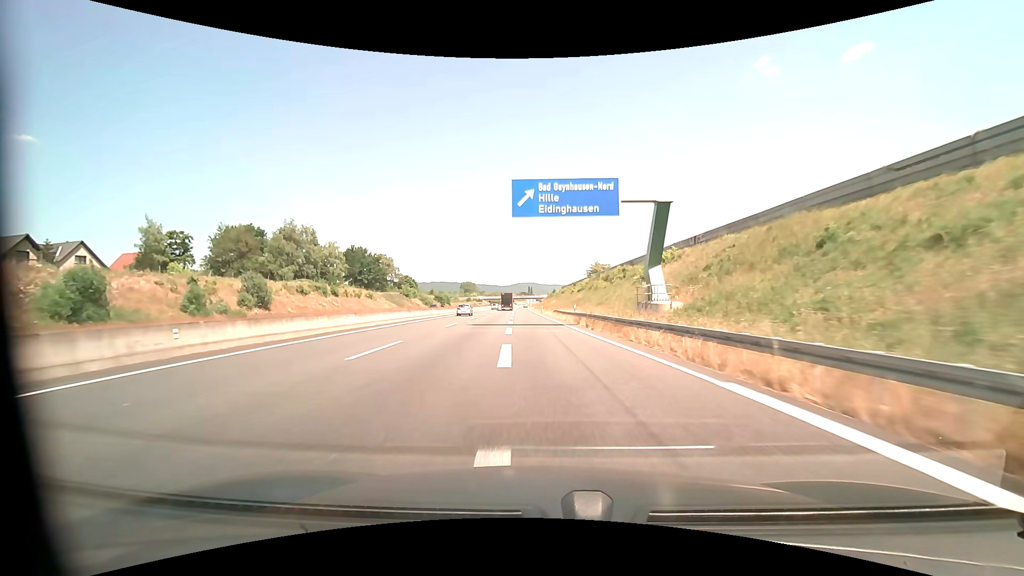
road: motorway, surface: asphalt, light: Day
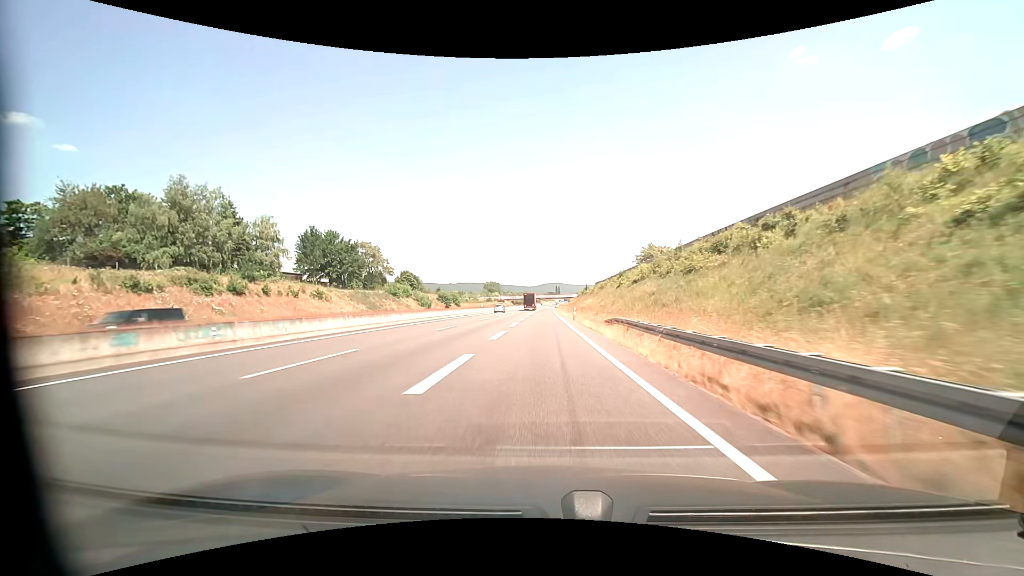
(-0.6, +39.2) m; -3°
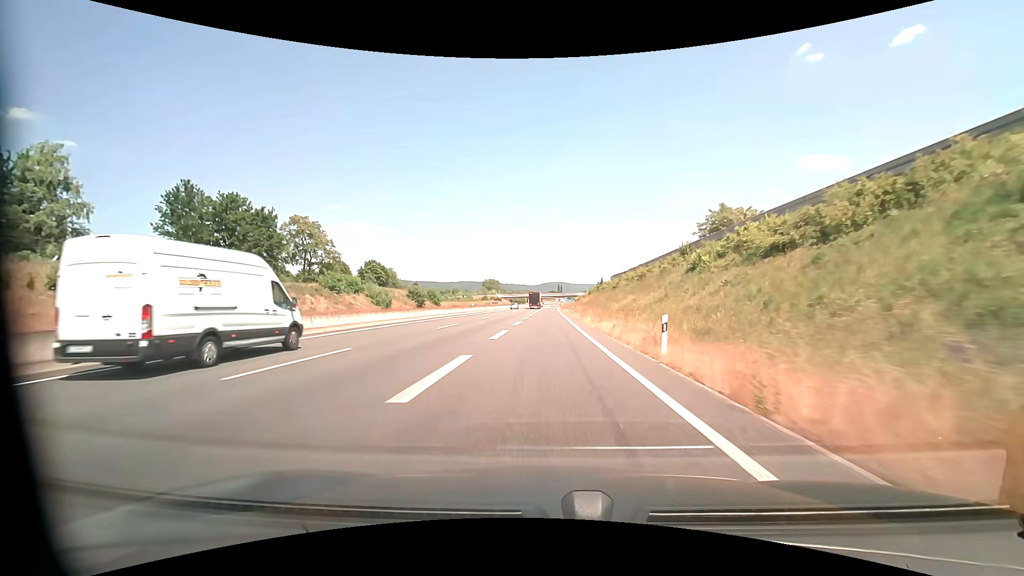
(-0.2, +36.9) m; 0°
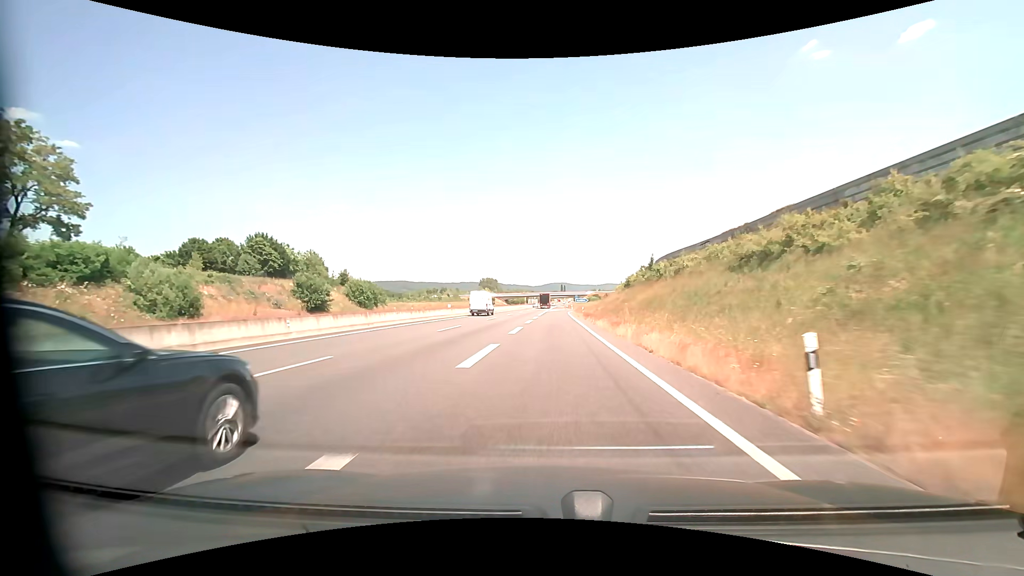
(+0.2, +56.5) m; 0°
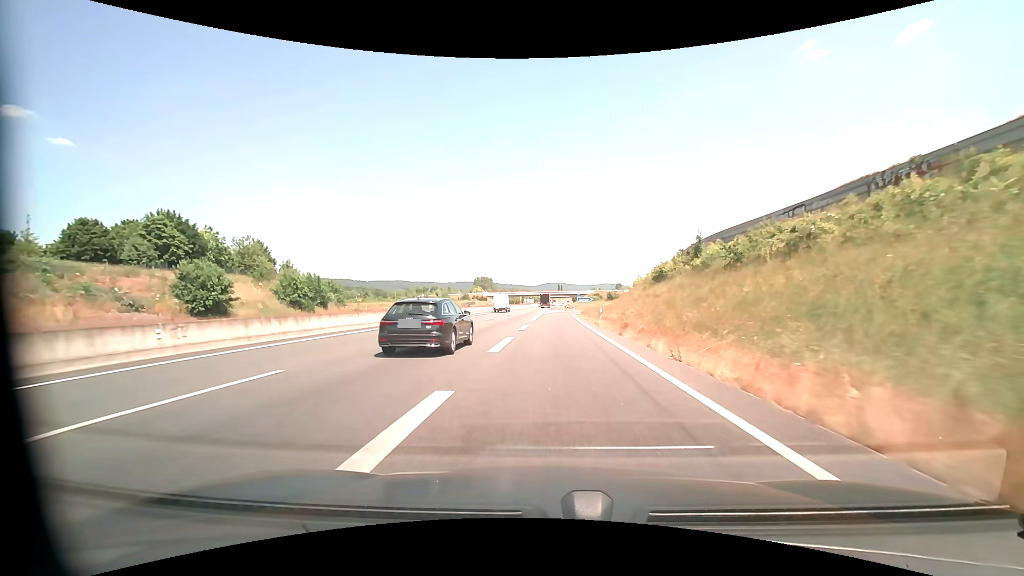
(0.0, +20.9) m; 0°
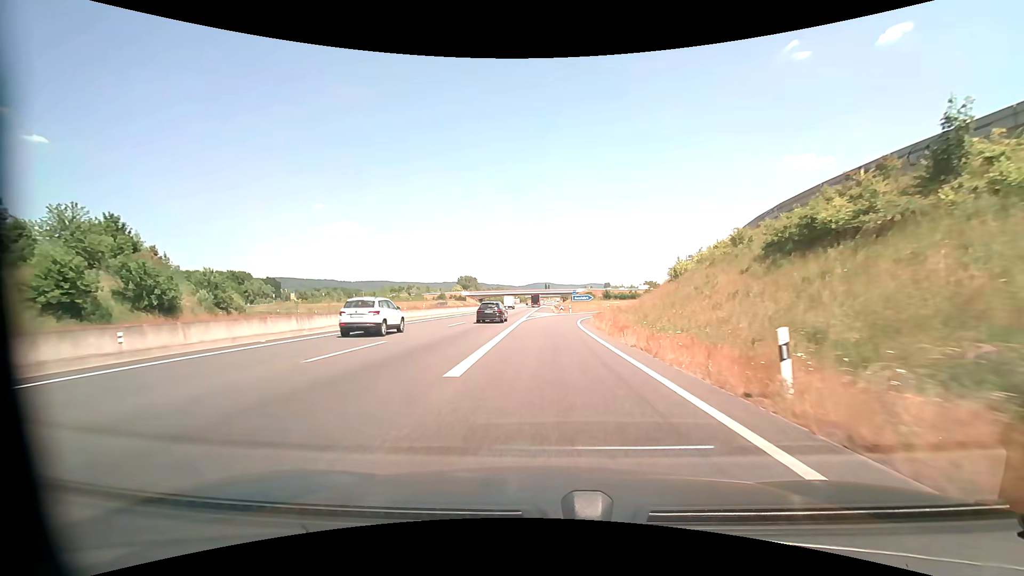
(+0.3, +28.4) m; +1°
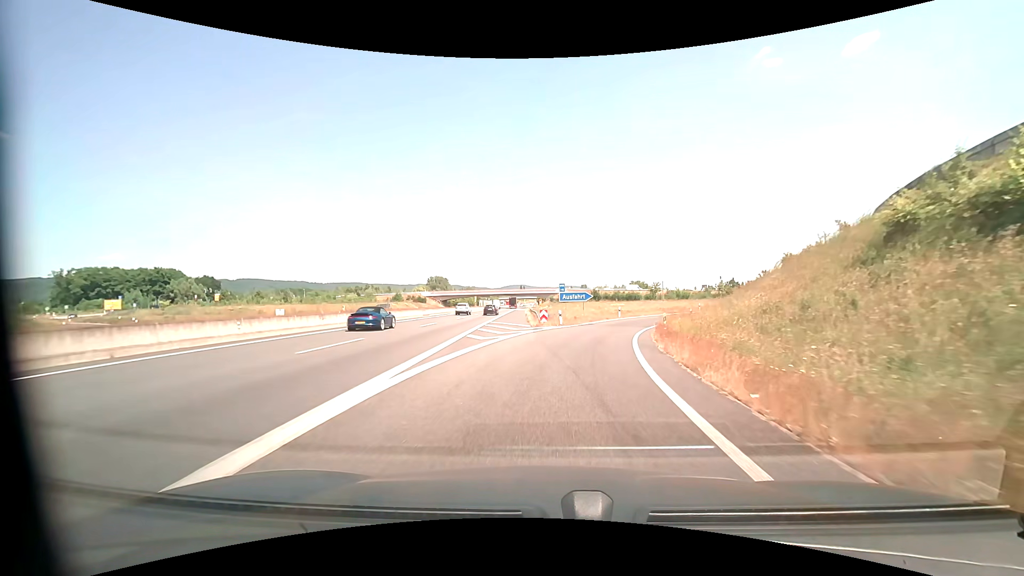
(+0.5, +33.1) m; +2°
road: motorway_link
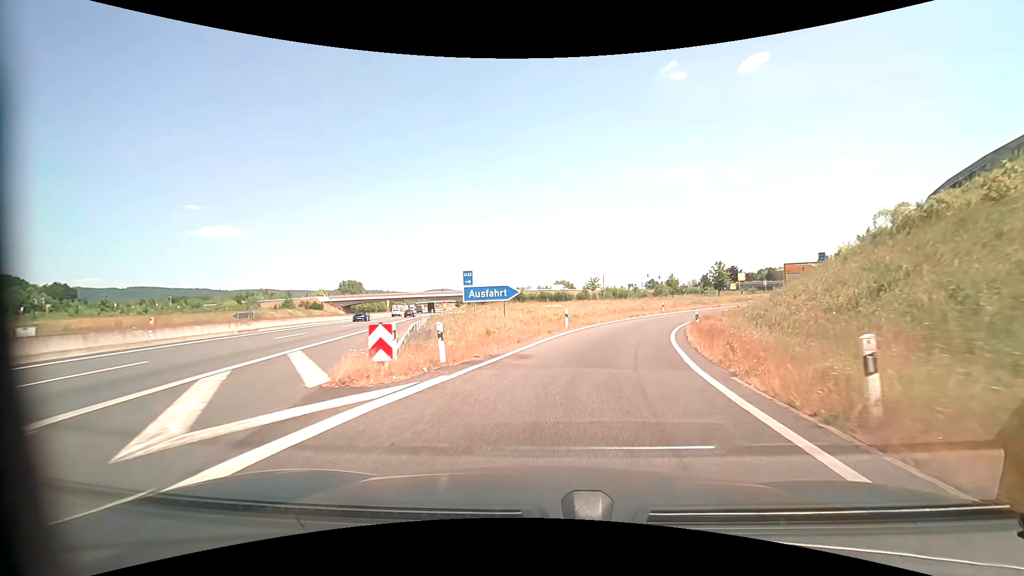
(+1.6, +21.6) m; +9°
(0, +10) (+2, +20) (+4, +30) (+8, +39) (+13, +48) (+19, +56) (+25, +63) (+33, +70) (+40, +77) (+47, +84) m
